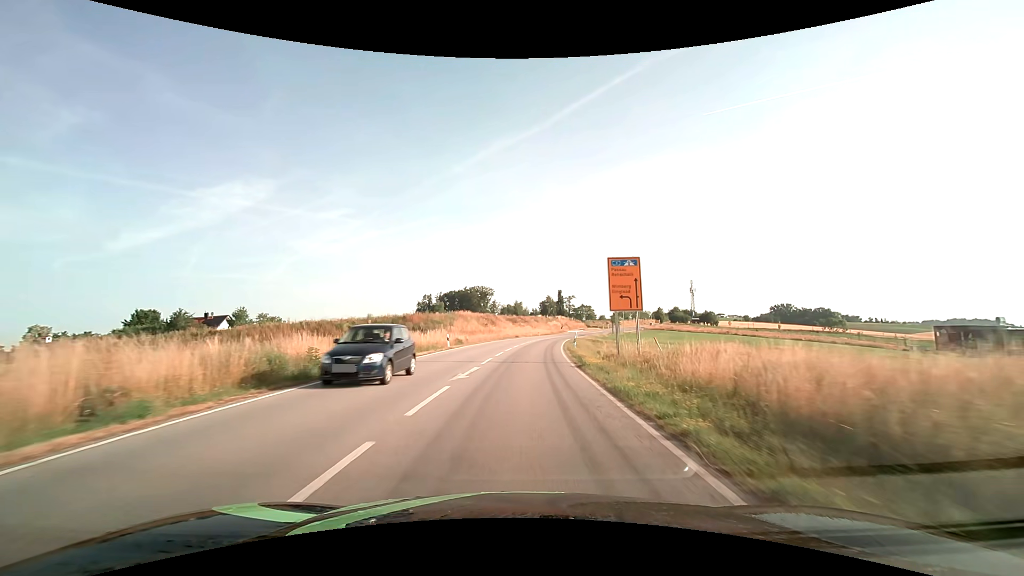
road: secondary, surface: asphalt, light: Day
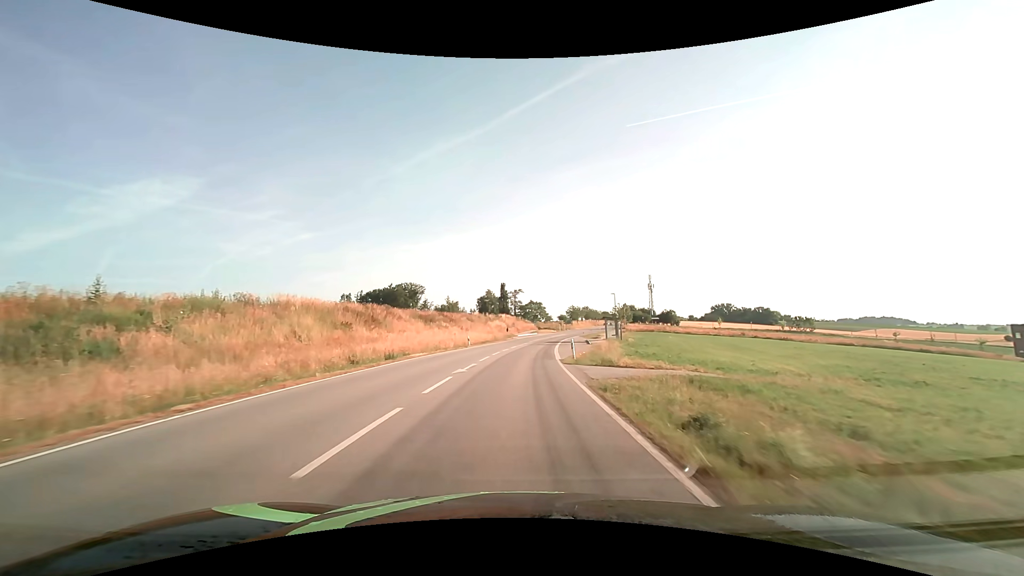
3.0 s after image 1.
(+2.9, +50.8) m; +7°
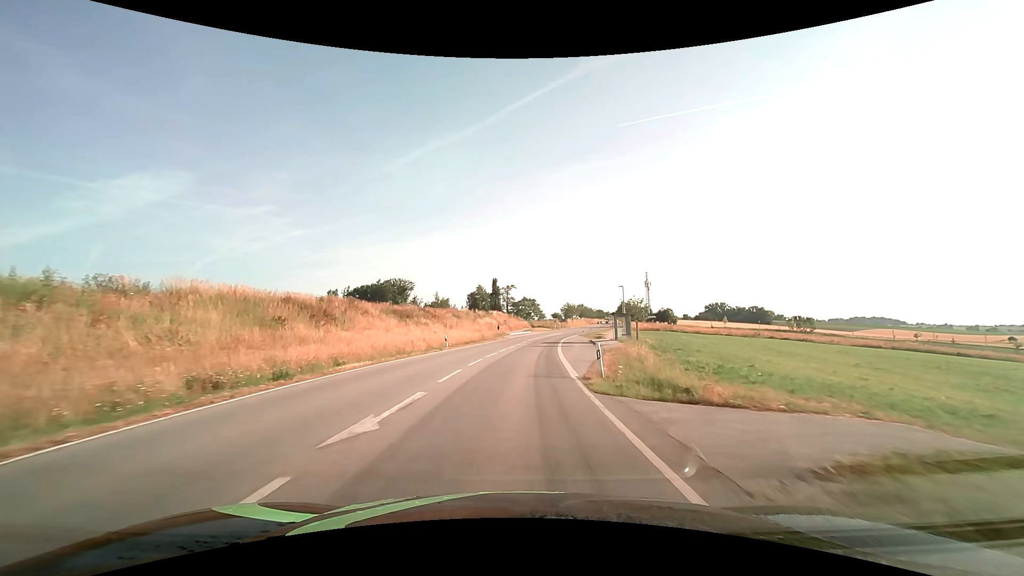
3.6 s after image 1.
(+0.1, +10.2) m; +1°
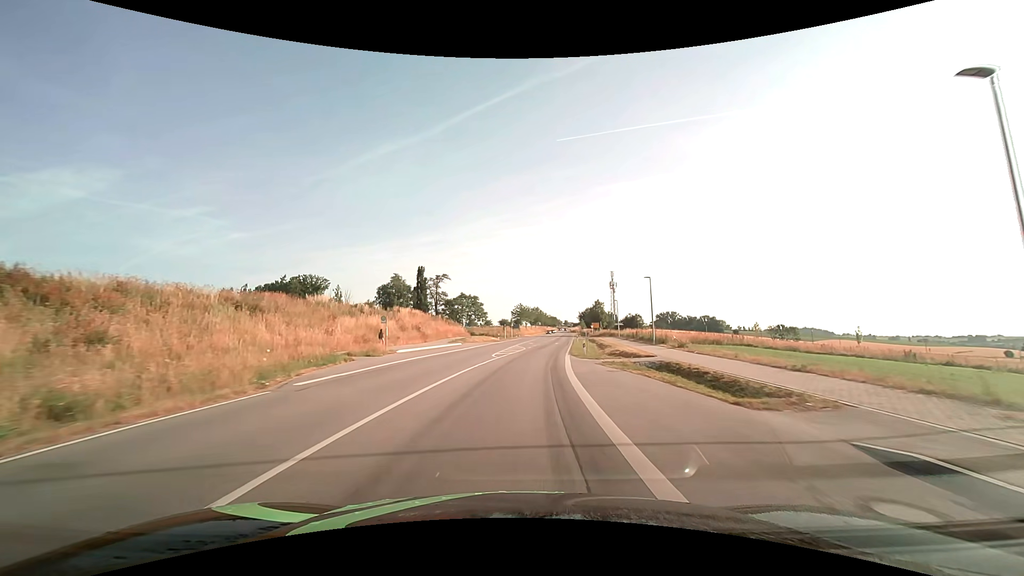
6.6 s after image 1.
(+3.2, +52.5) m; +6°
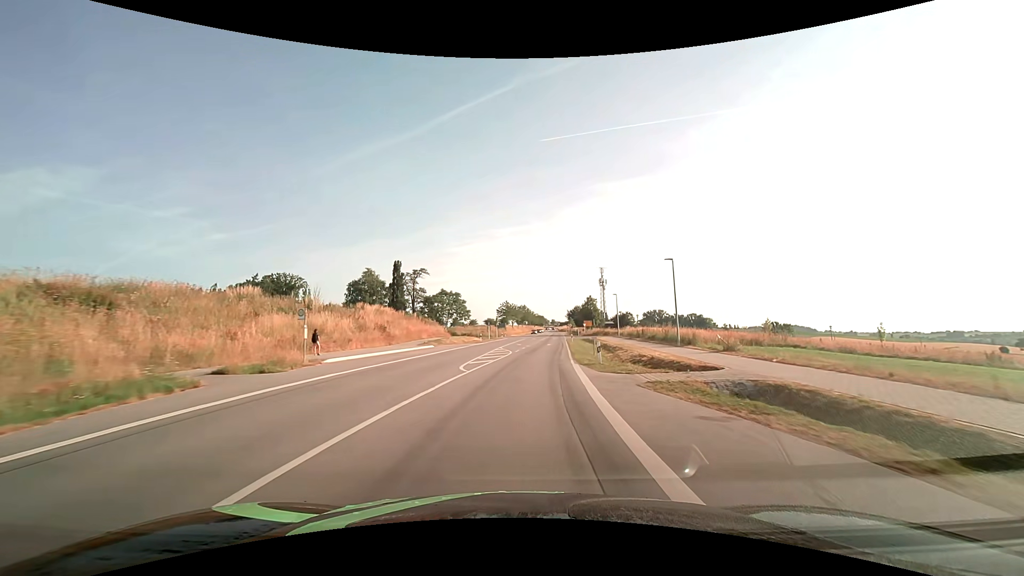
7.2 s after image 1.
(+0.1, +10.8) m; +1°
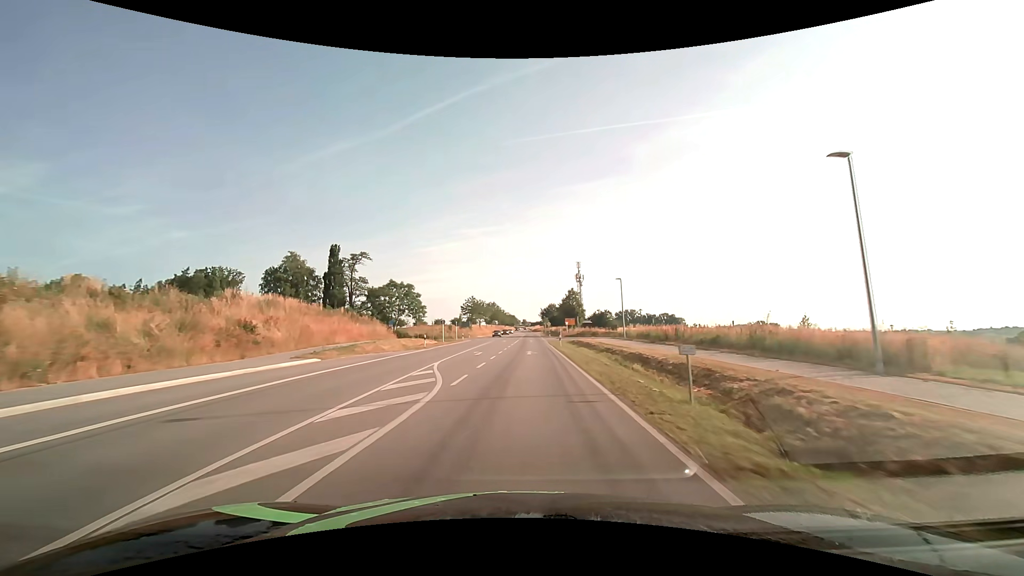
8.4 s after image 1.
(+0.7, +22.2) m; +4°
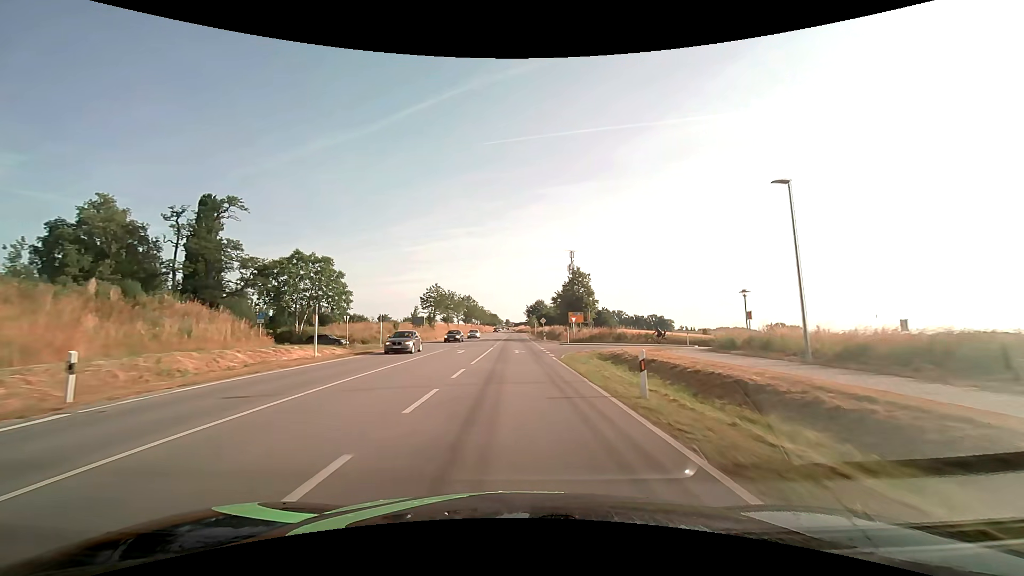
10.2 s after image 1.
(+0.7, +34.9) m; +2°
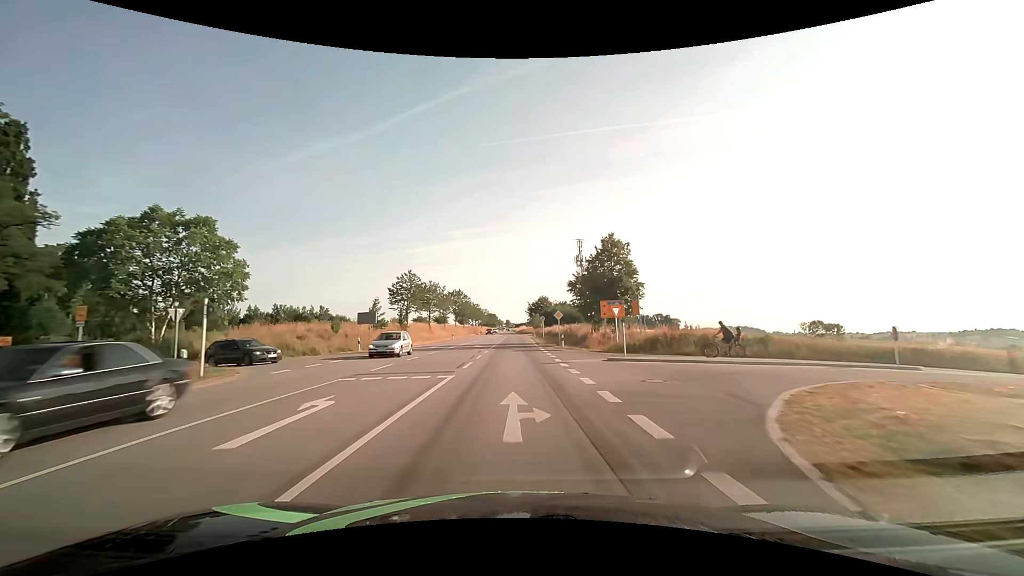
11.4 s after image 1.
(0.0, +24.4) m; 0°
(0, +10) (0, +20) (0, +30) (0, +40) (0, +50) (-1, +60) (-1, +70) (-1, +80) (-1, +90) (-1, +100) m
